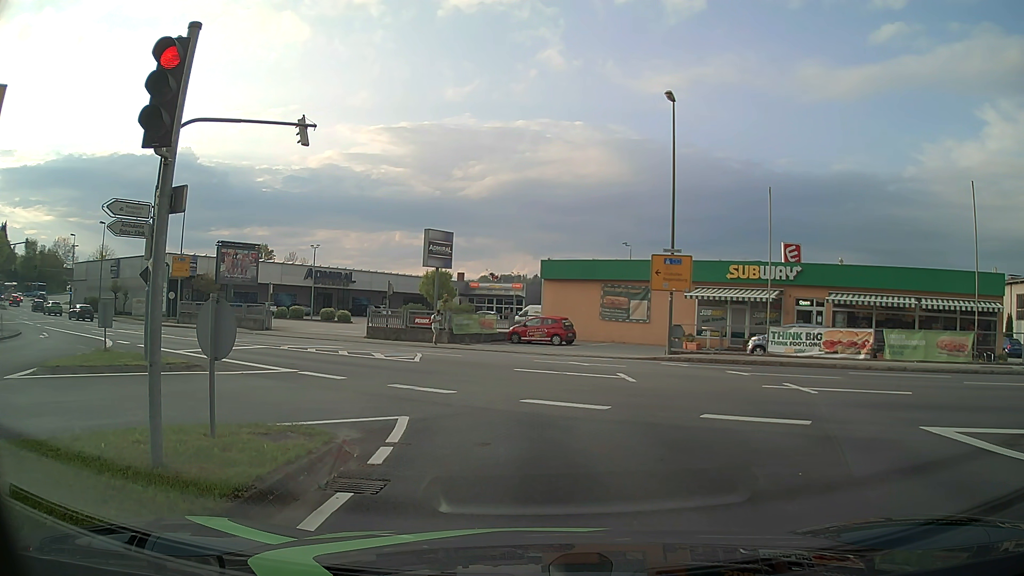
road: tertiary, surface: asphalt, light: Day
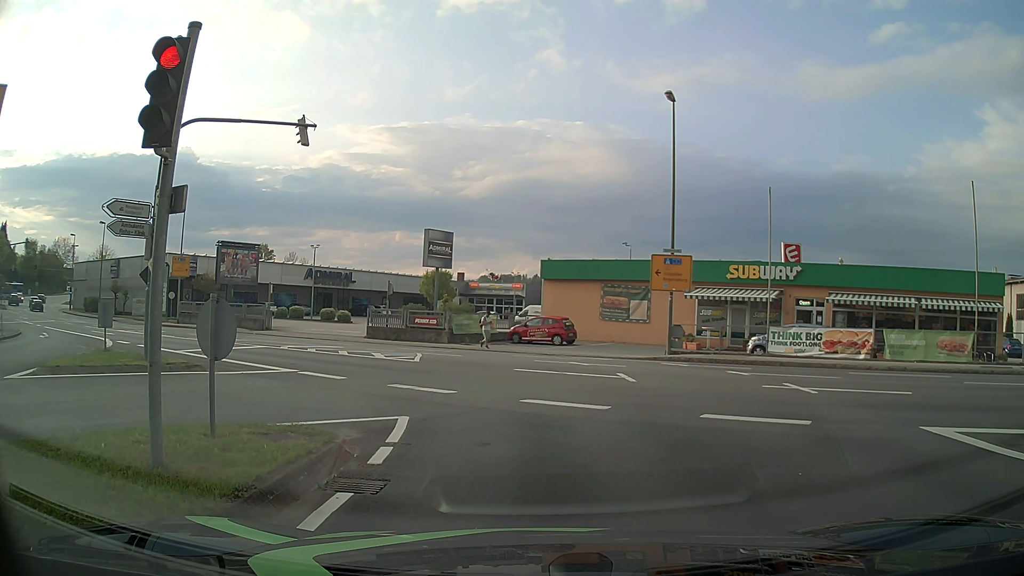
(0.0, 0.0) m; 0°
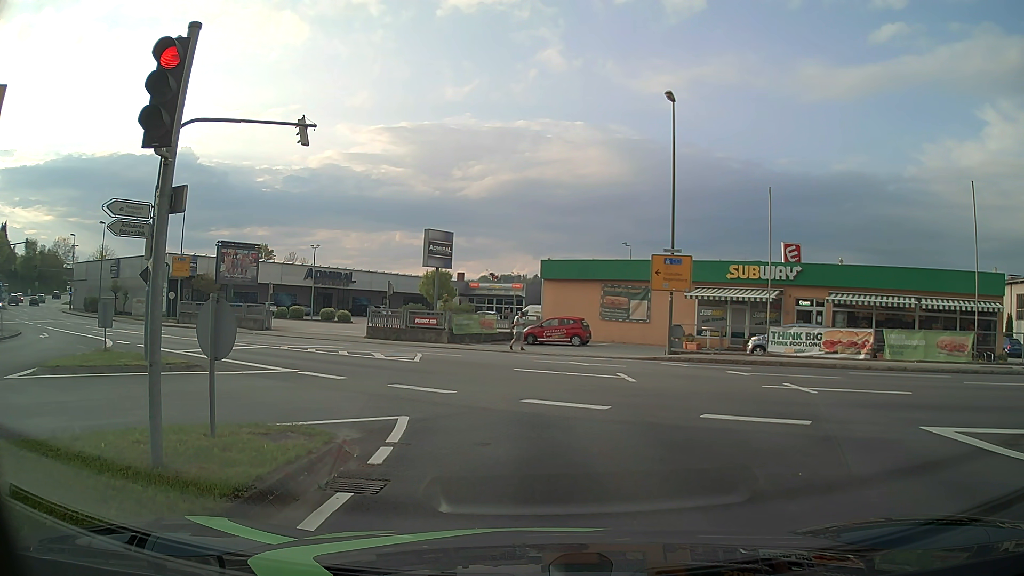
(0.0, 0.0) m; 0°
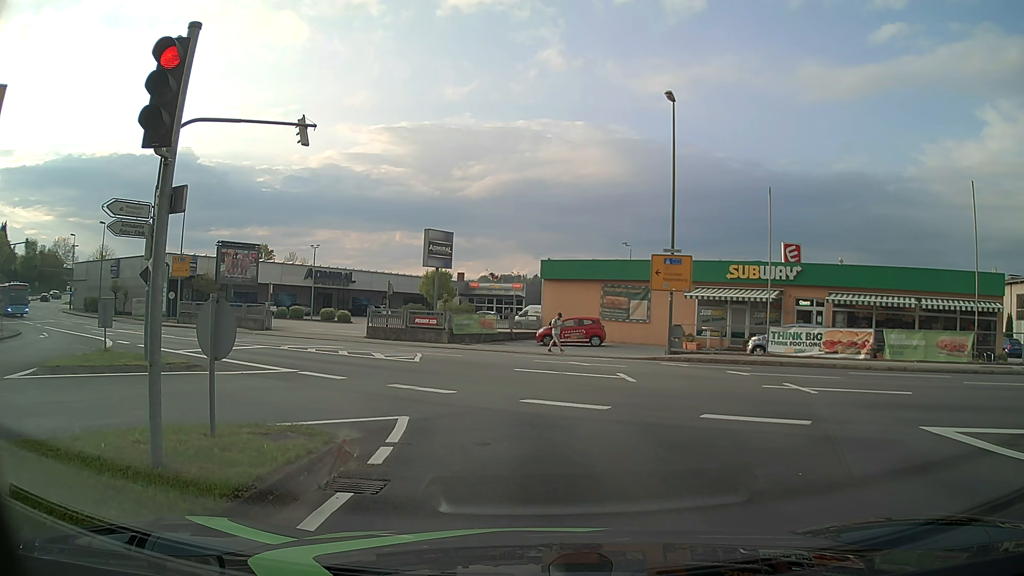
(0.0, 0.0) m; 0°
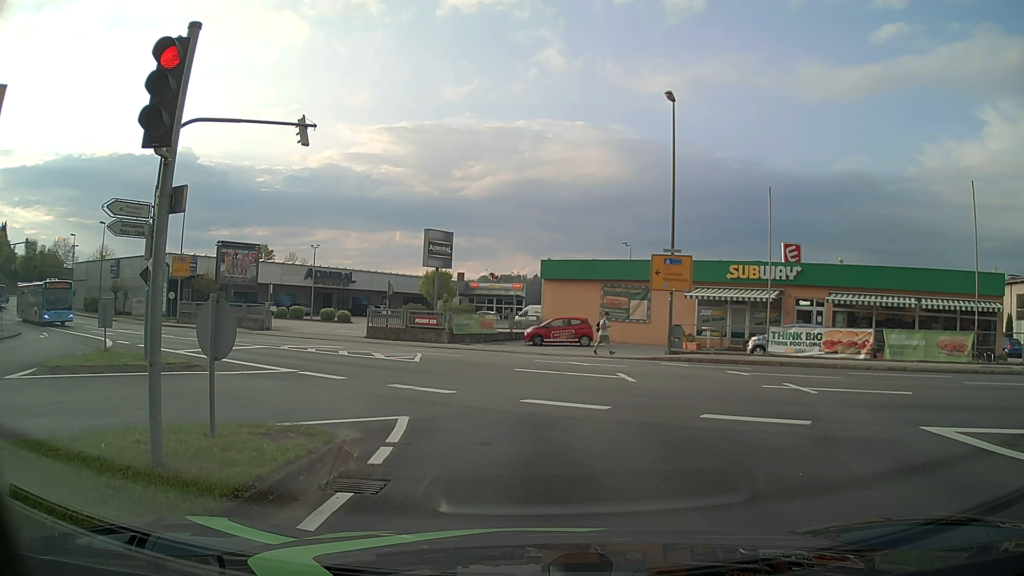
(0.0, 0.0) m; 0°
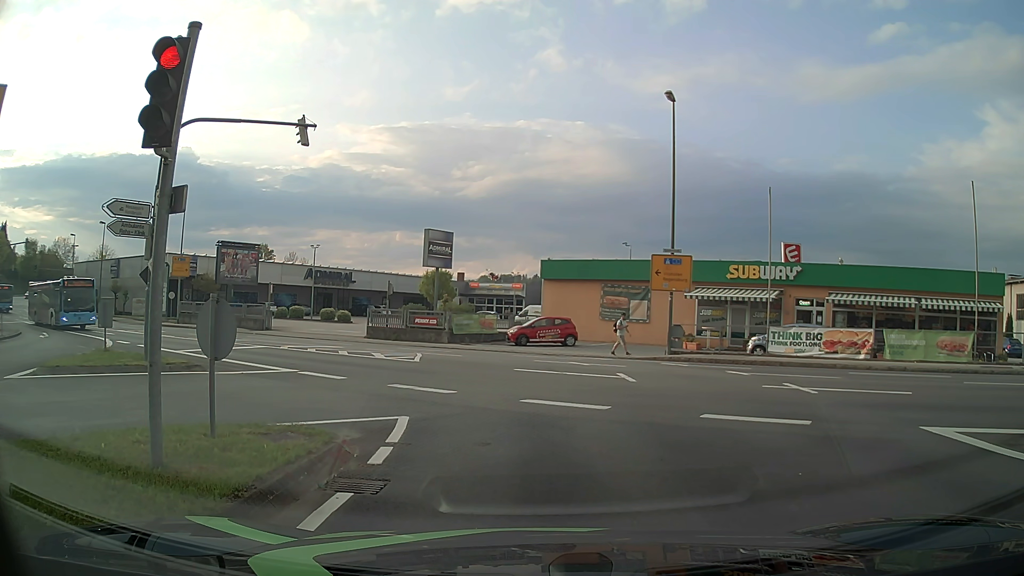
(0.0, 0.0) m; 0°
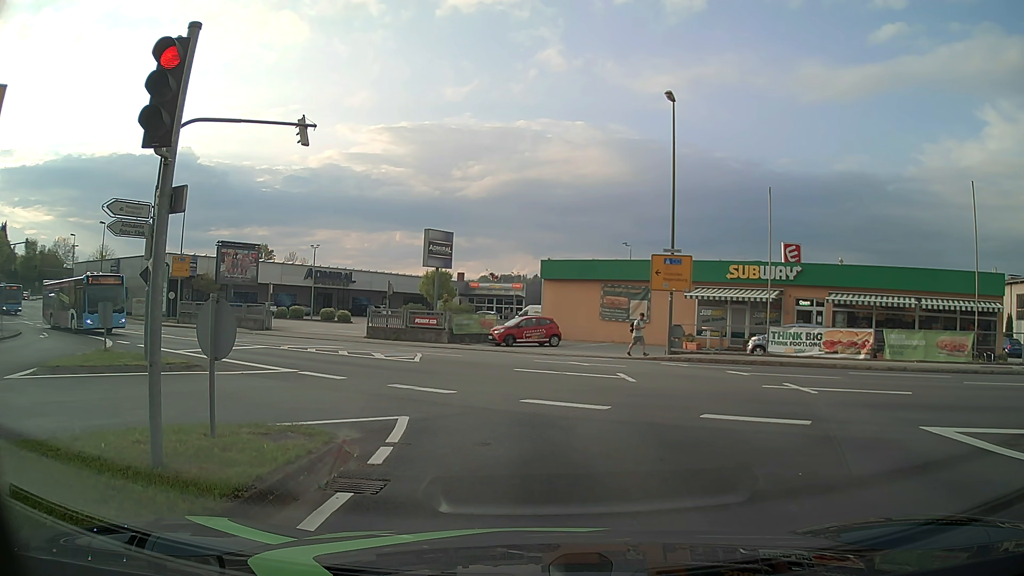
(0.0, 0.0) m; 0°
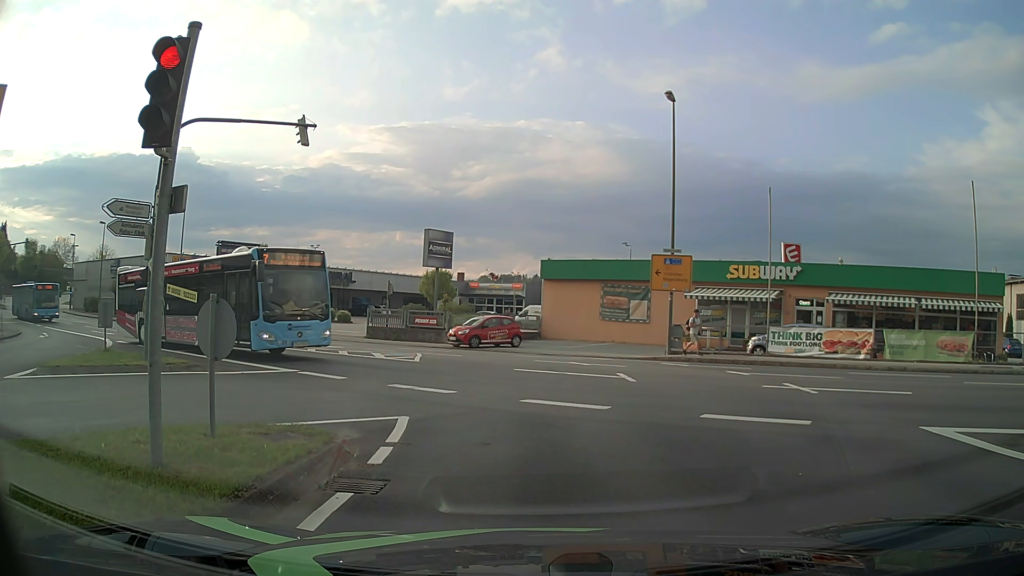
(0.0, 0.0) m; 0°
(0, +10) (-1, +20) (-6, +29) (-14, +35) (-22, +40) (-30, +46) (-39, +51) (-47, +56) (-55, +62) (-63, +68) m
